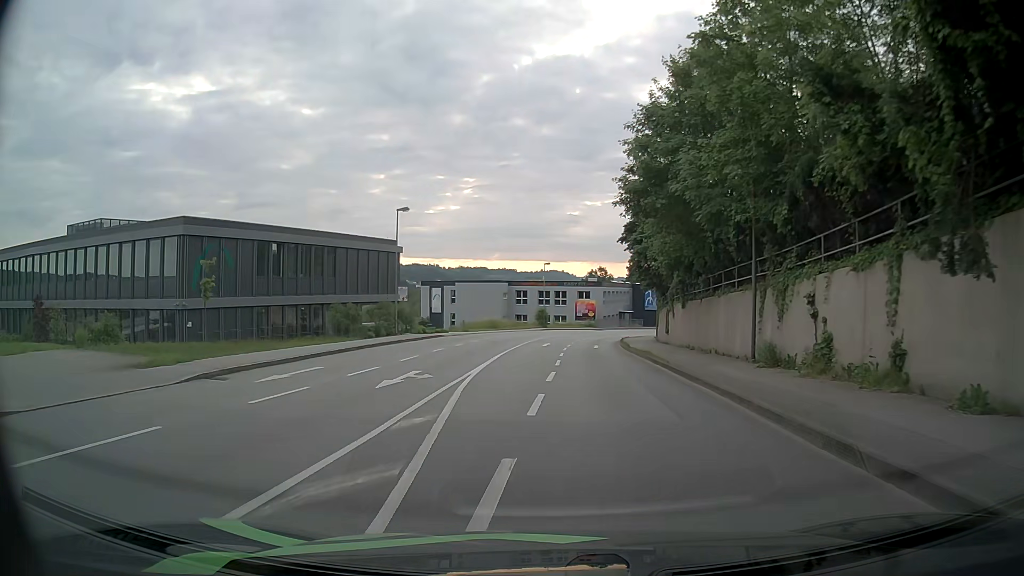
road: tertiary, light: Day
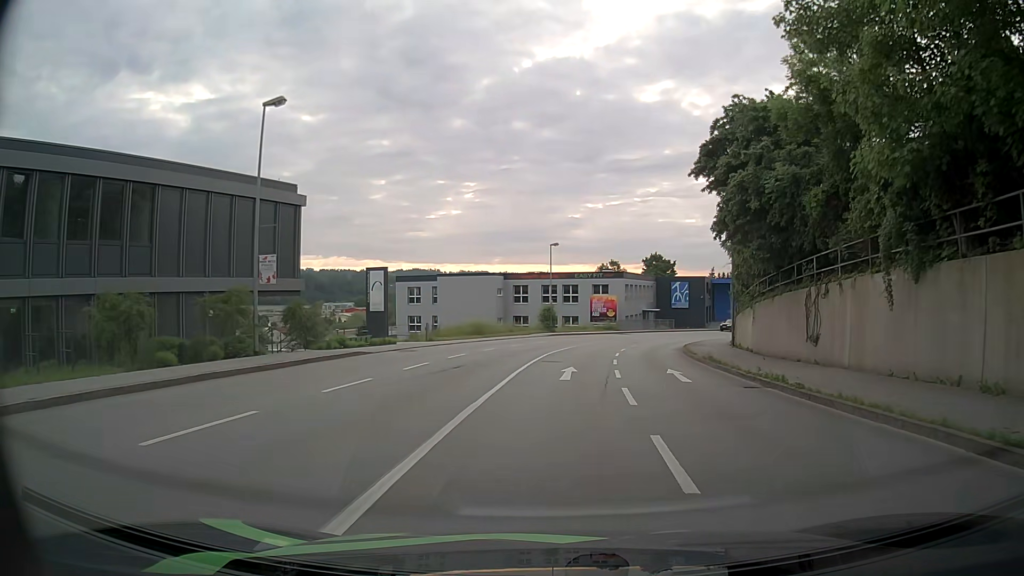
(-0.4, +22.6) m; 0°
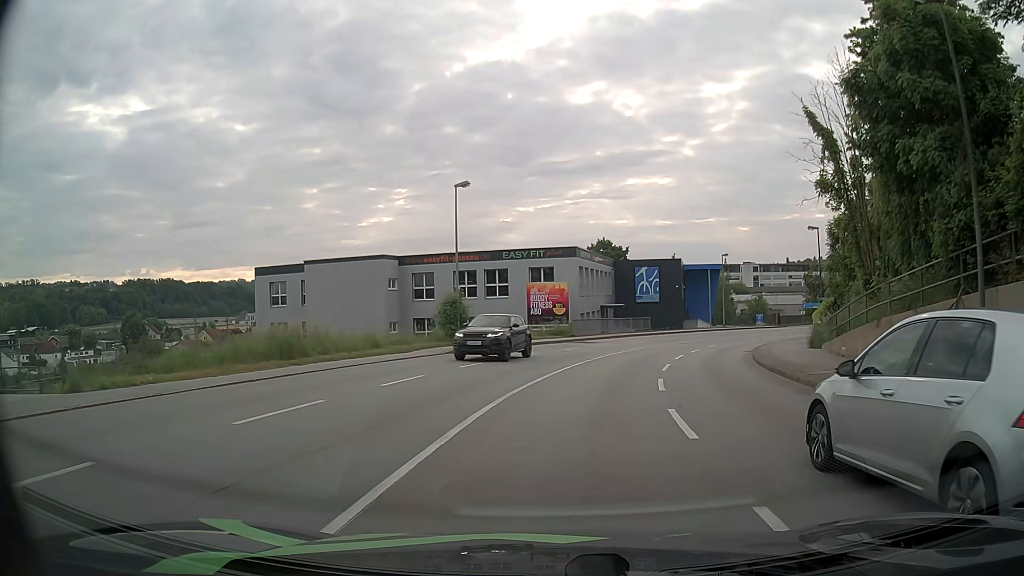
(+1.4, +27.4) m; +7°
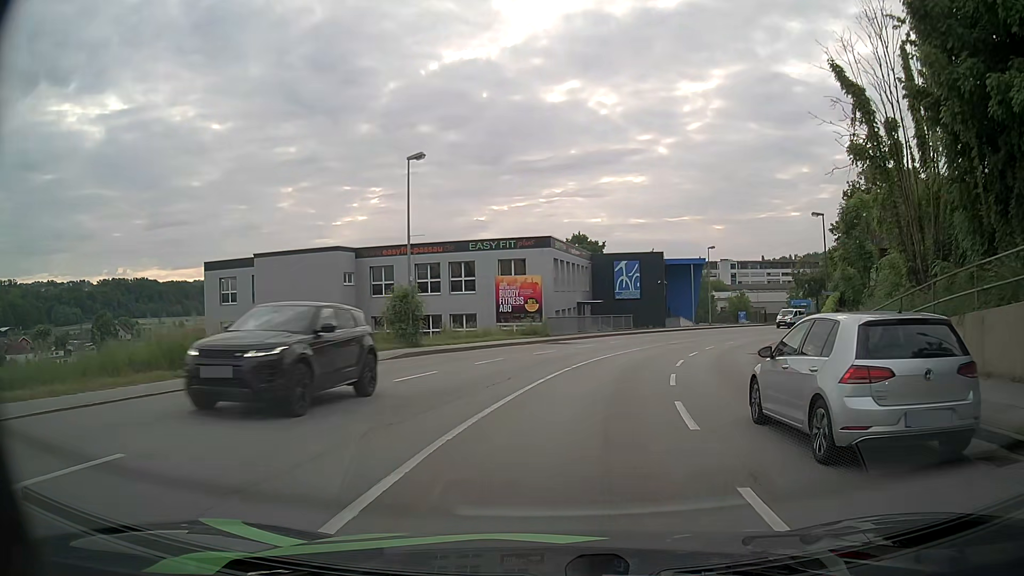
(0.0, +5.5) m; +1°
(0, +10) (+2, +20) (+4, +30) (+8, +39) (+12, +48) (+18, +56) (+25, +64) (+32, +71) (+39, +77) (+48, +83) m
